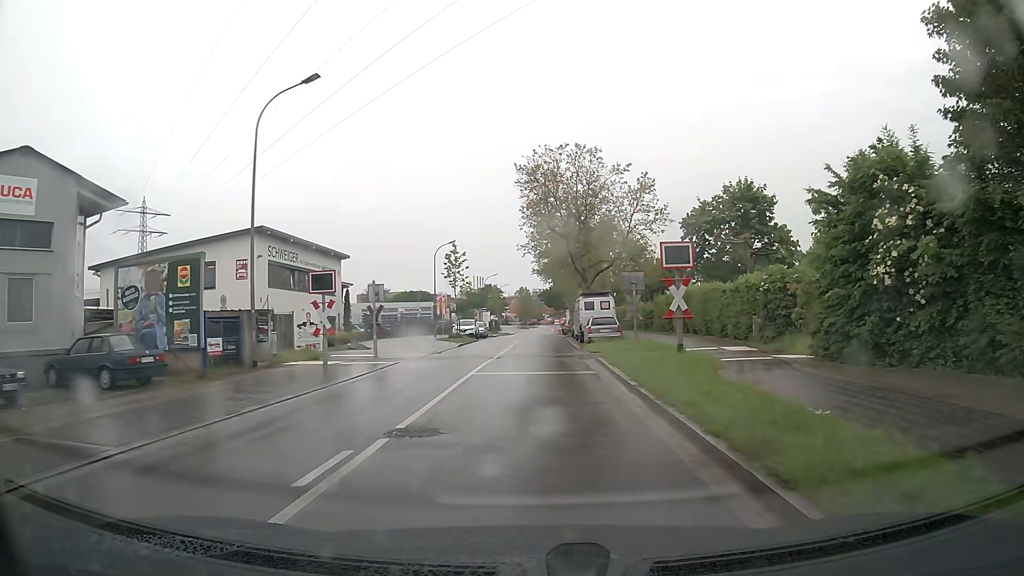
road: unclassified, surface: asphalt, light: Day
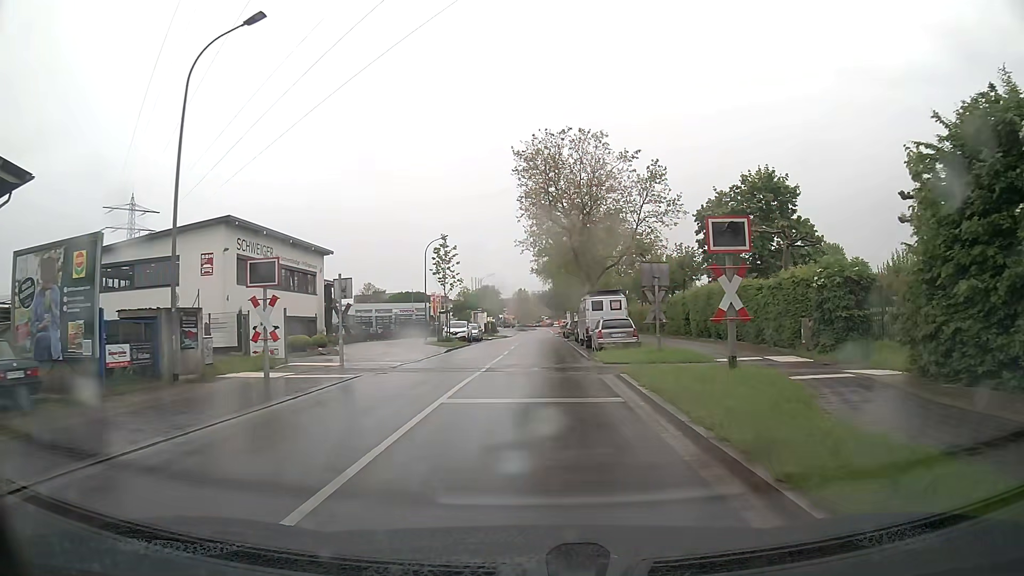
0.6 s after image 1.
(0.0, +5.2) m; 0°
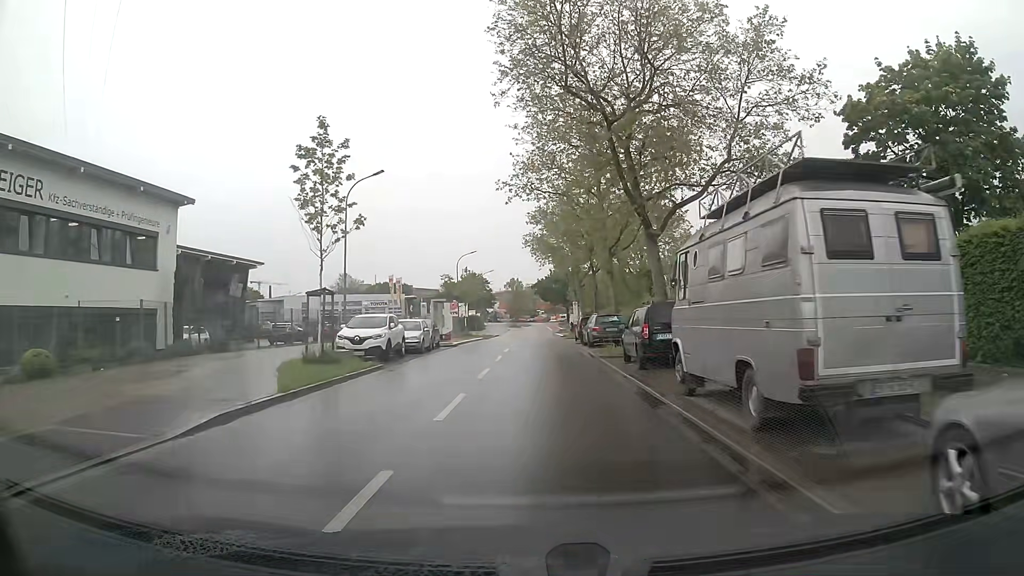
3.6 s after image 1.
(+0.1, +25.7) m; 0°
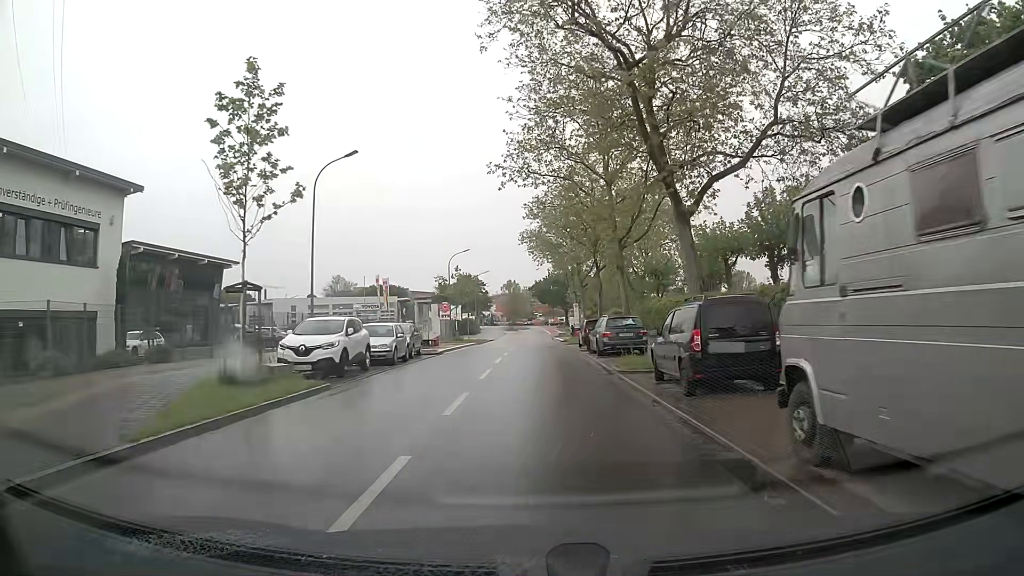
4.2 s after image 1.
(0.0, +5.3) m; 0°
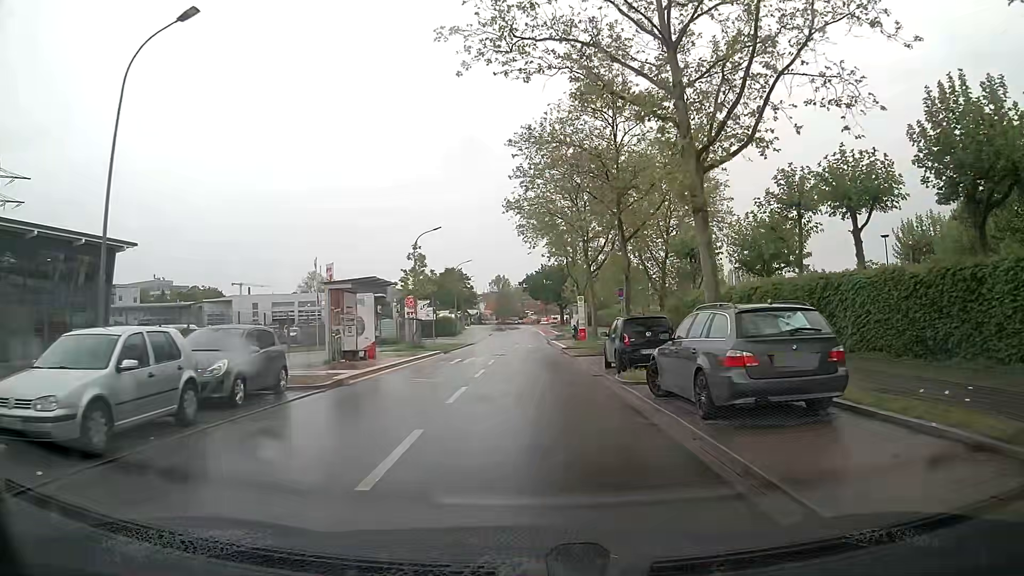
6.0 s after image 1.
(+0.1, +16.4) m; +1°
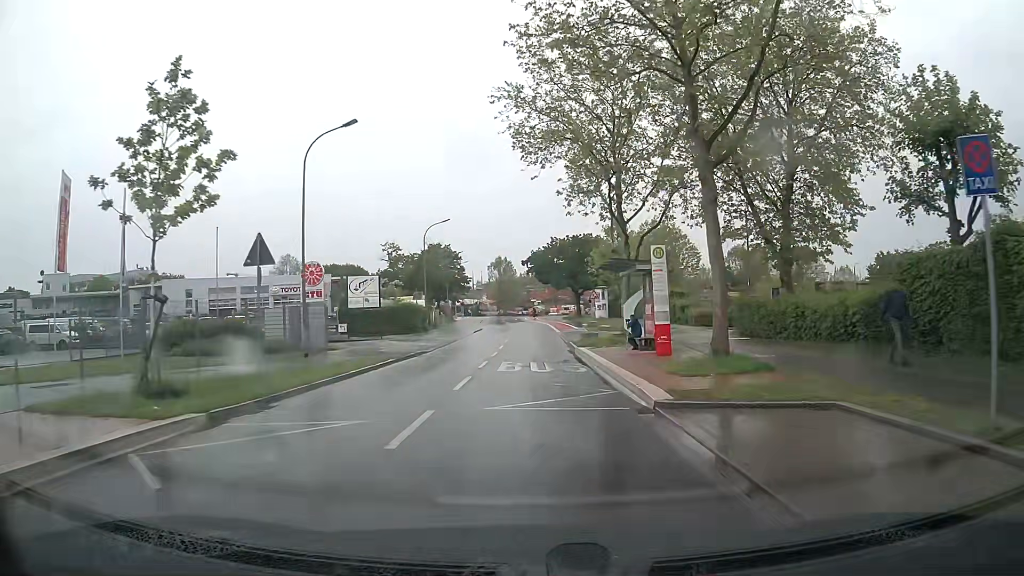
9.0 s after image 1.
(-0.2, +28.5) m; -1°
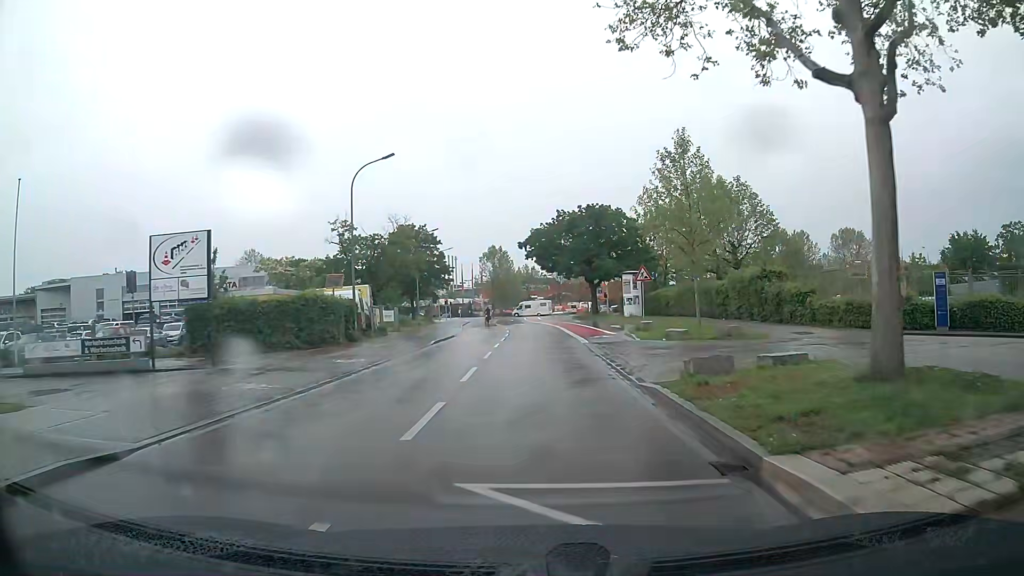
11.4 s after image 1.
(0.0, +23.7) m; 0°
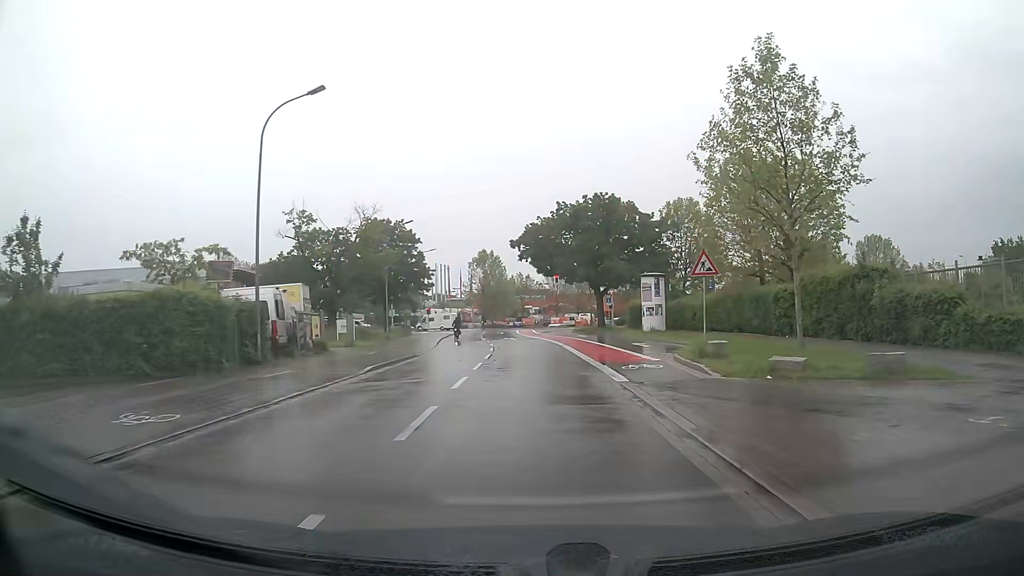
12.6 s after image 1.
(0.0, +11.8) m; 0°
